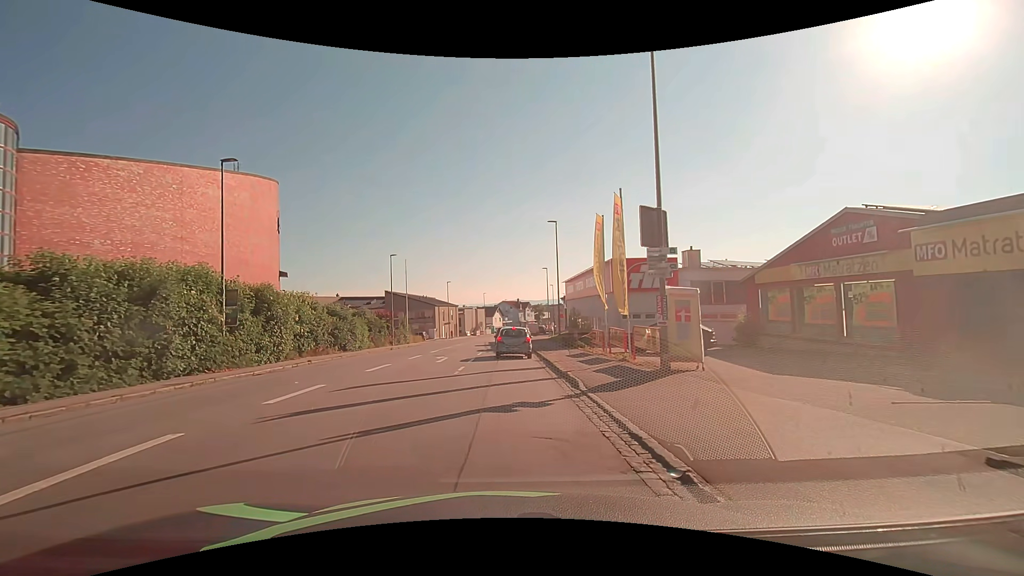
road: tertiary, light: Day
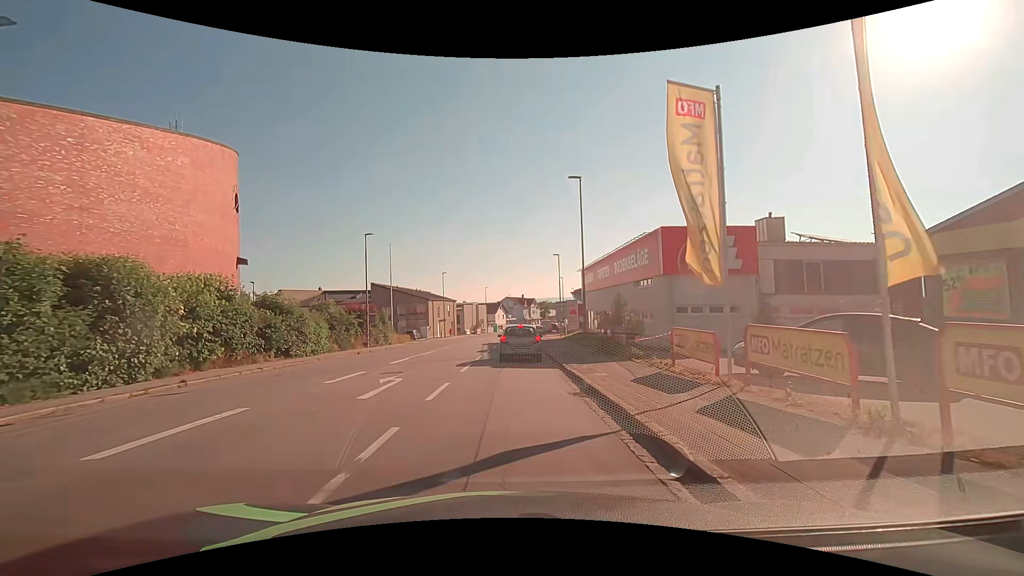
(-0.2, +11.8) m; 0°
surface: asphalt
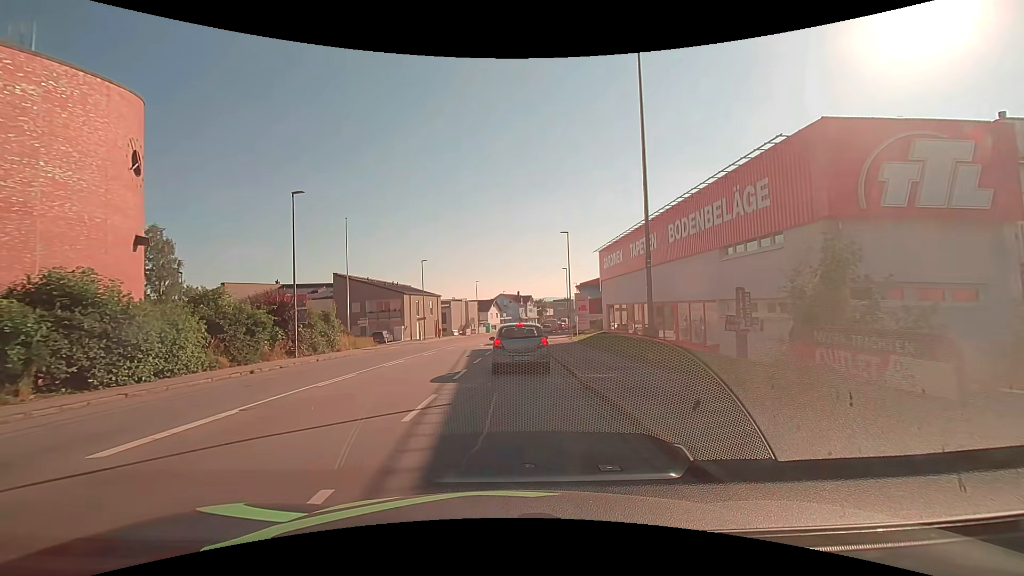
(-0.1, +14.3) m; +1°
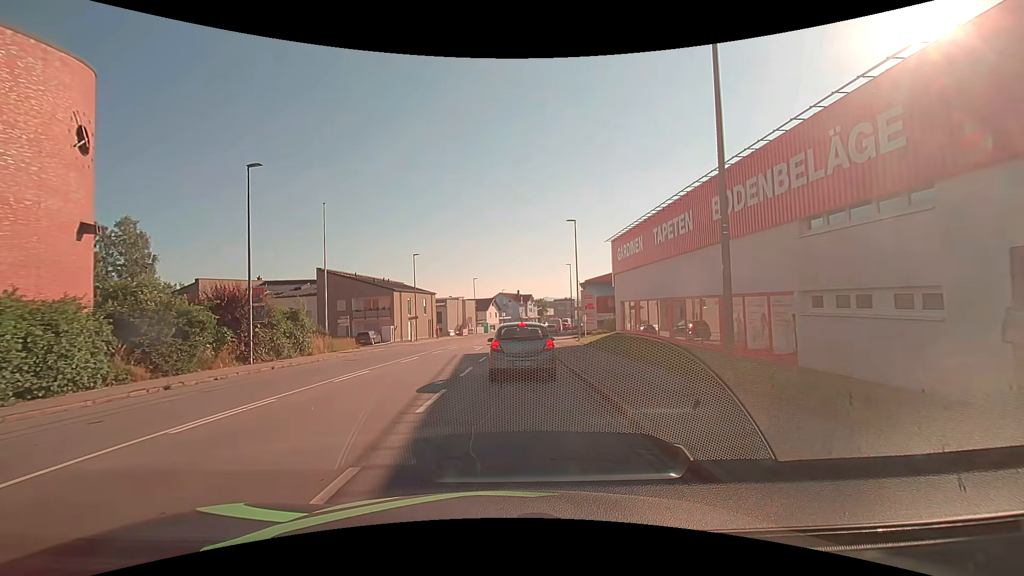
(0.0, +5.3) m; -1°
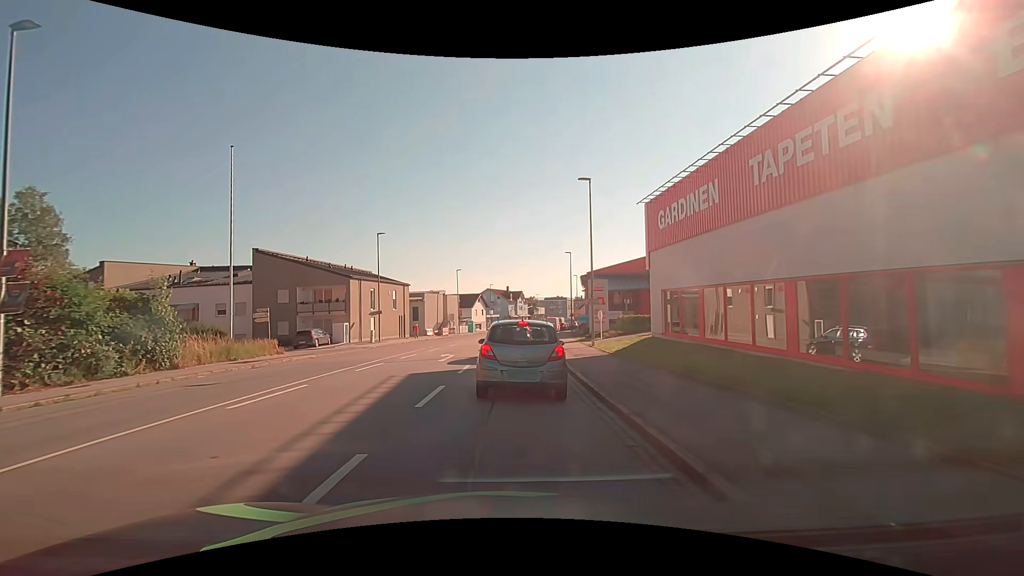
(+0.2, +11.8) m; +2°
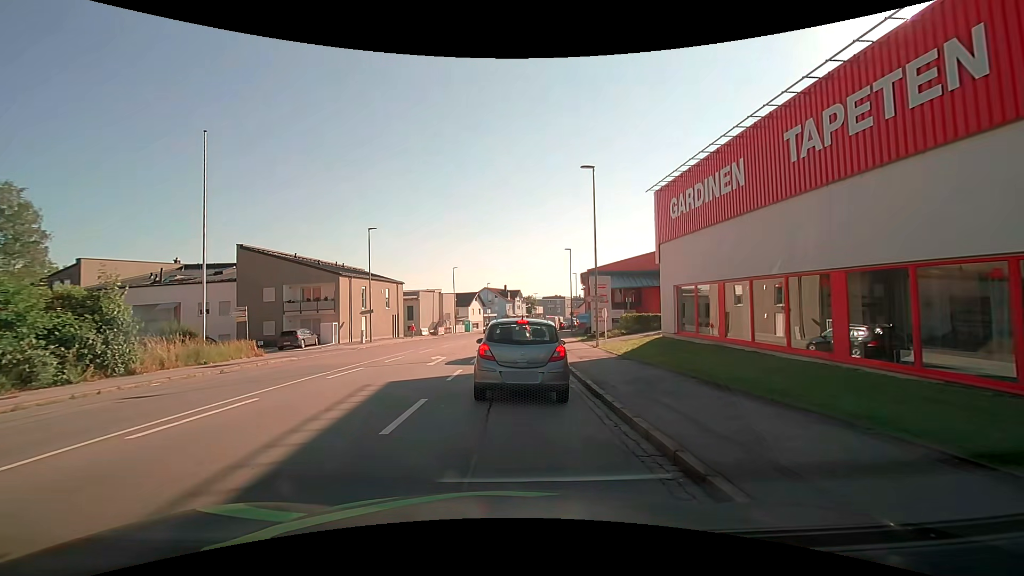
(0.0, +2.1) m; 0°
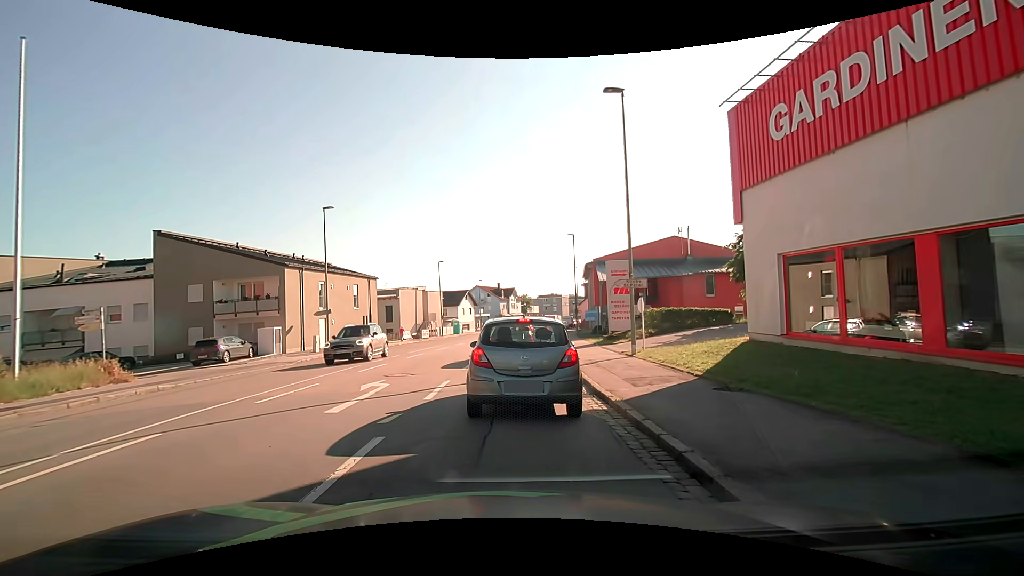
(+0.1, +9.0) m; 0°
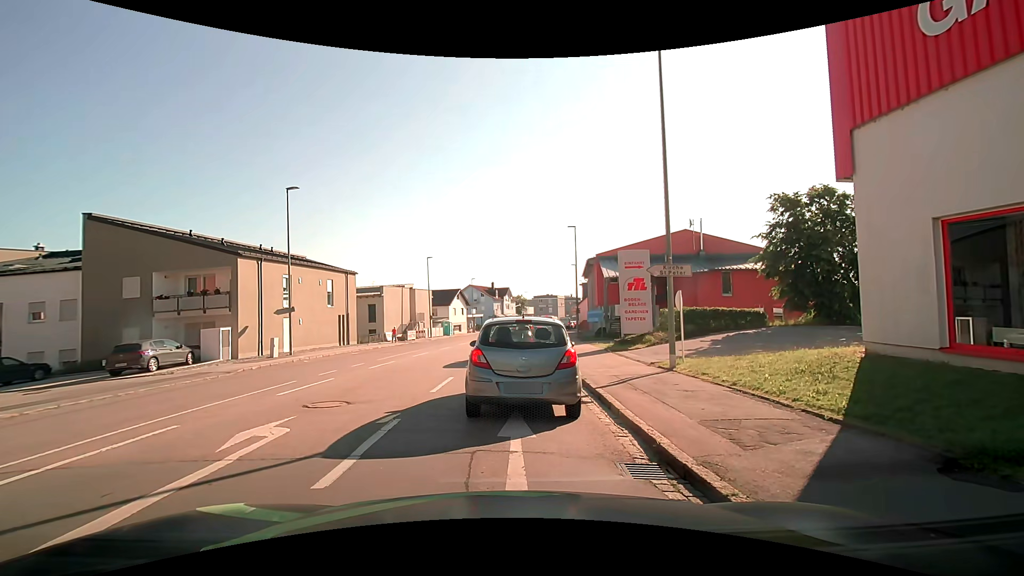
(0.0, +5.0) m; 0°
(0, +10) (+1, +20) (+1, +30) (+2, +40) (+3, +50) (+4, +60) (+6, +70) (+8, +80) (+10, +89) (+12, +99) m
